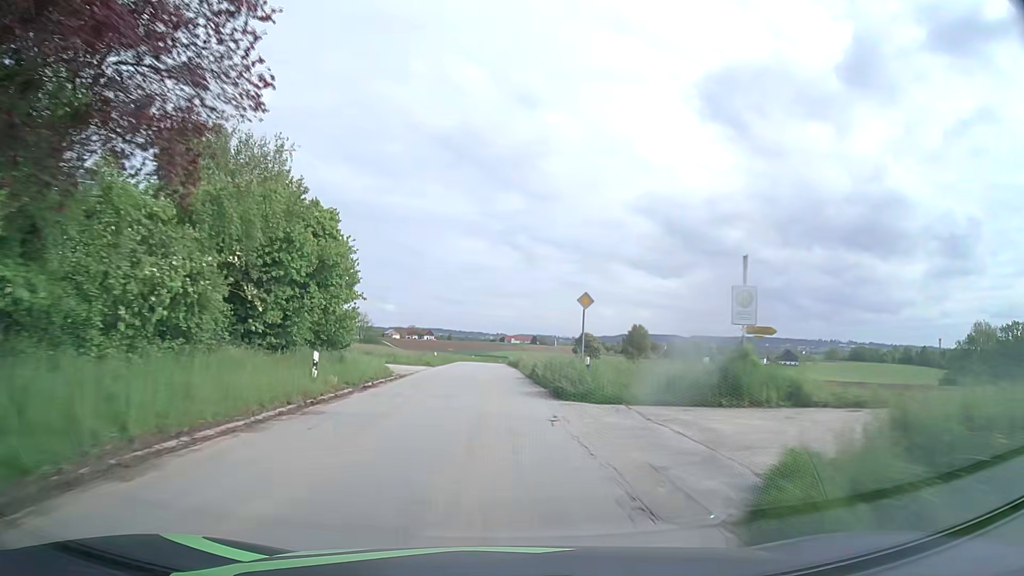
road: tertiary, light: Day
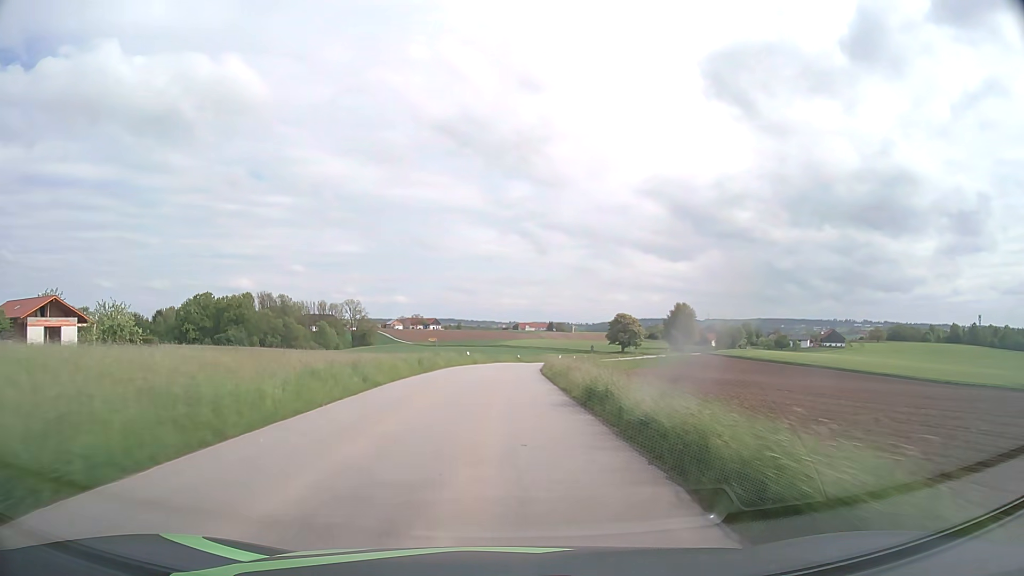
(-1.5, +54.4) m; -1°
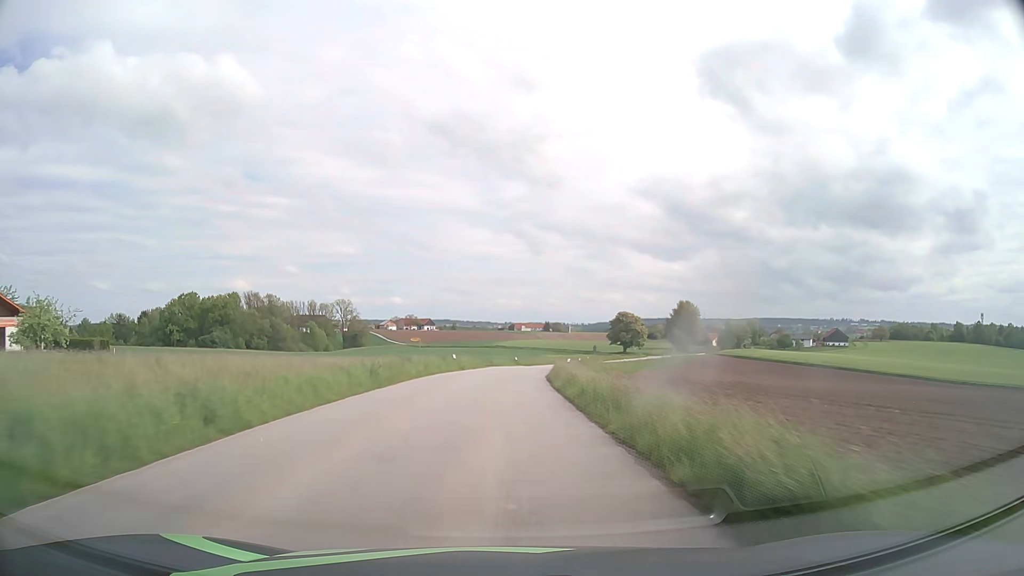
(0.0, +10.7) m; 0°
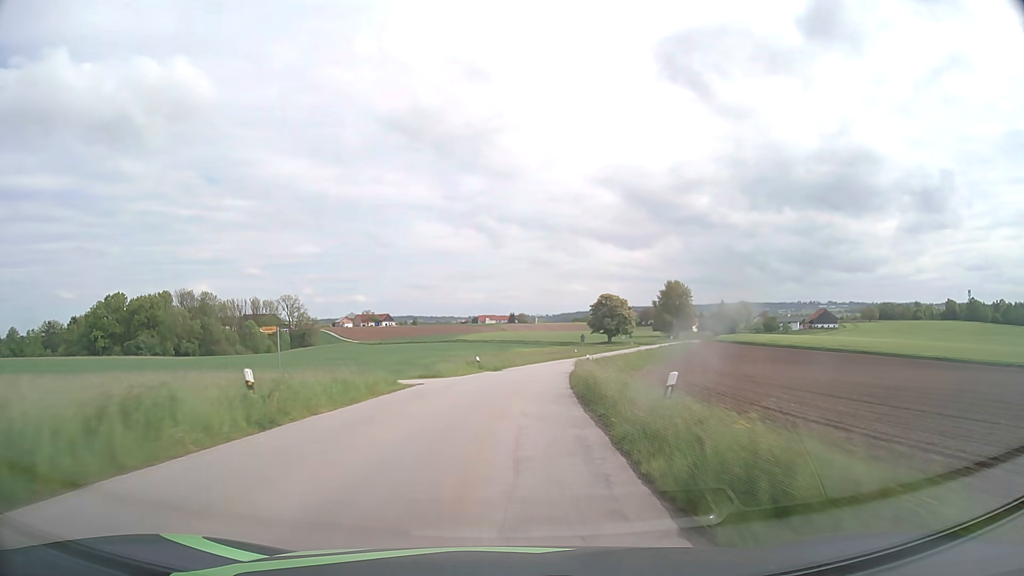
(+0.6, +32.1) m; +3°
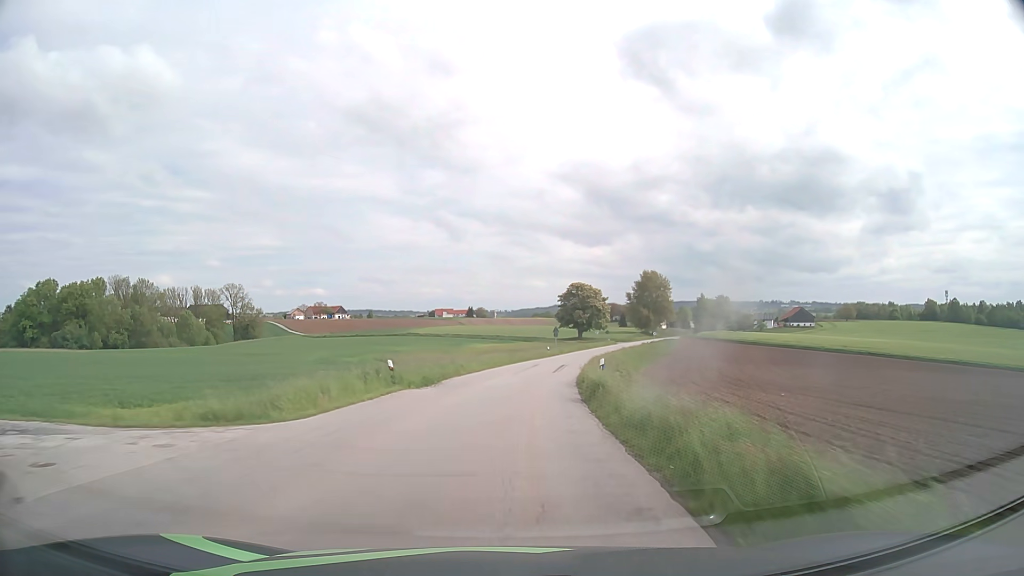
(+0.6, +21.4) m; +3°
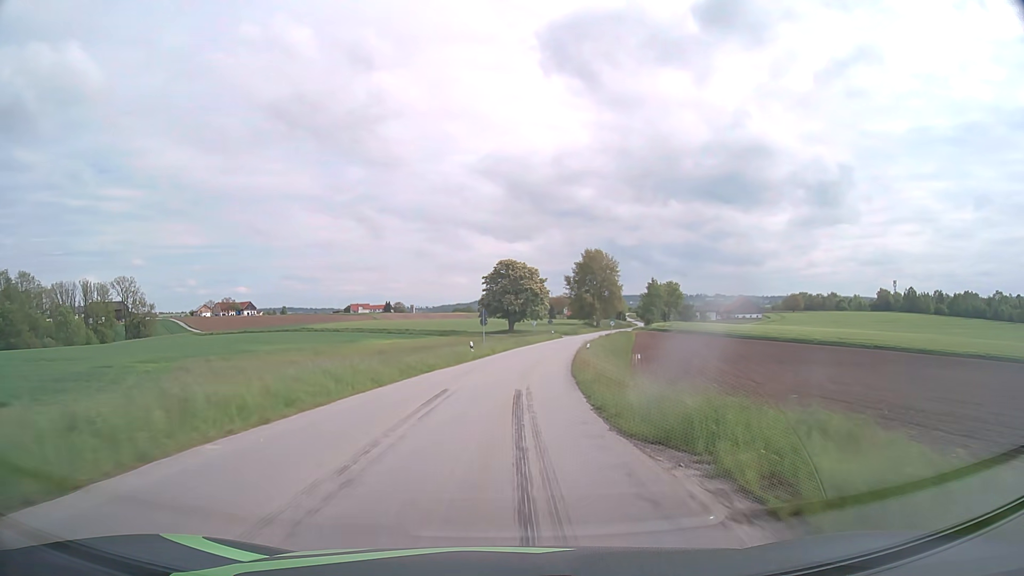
(+1.8, +32.0) m; +7°
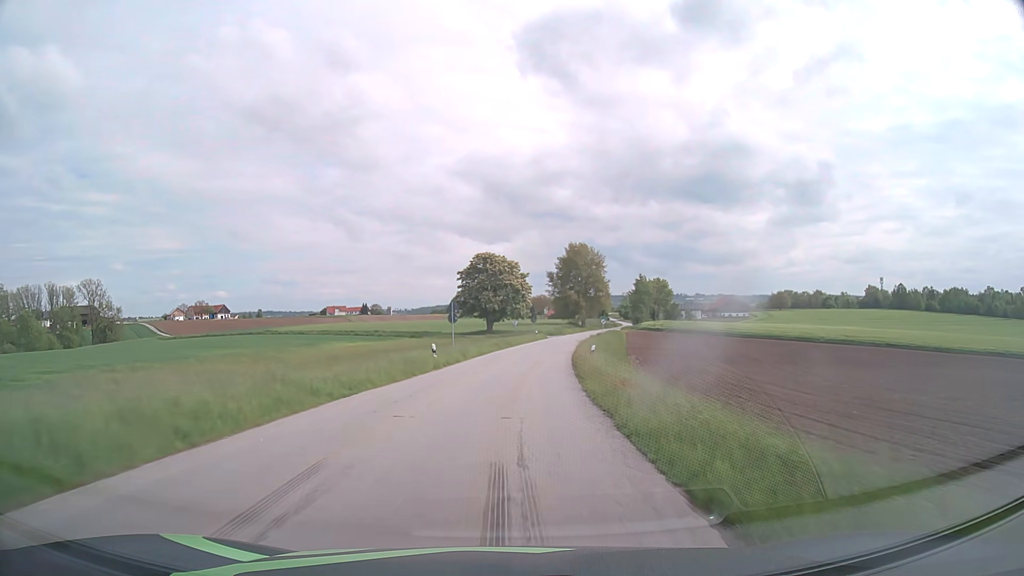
(+0.2, +10.8) m; +2°
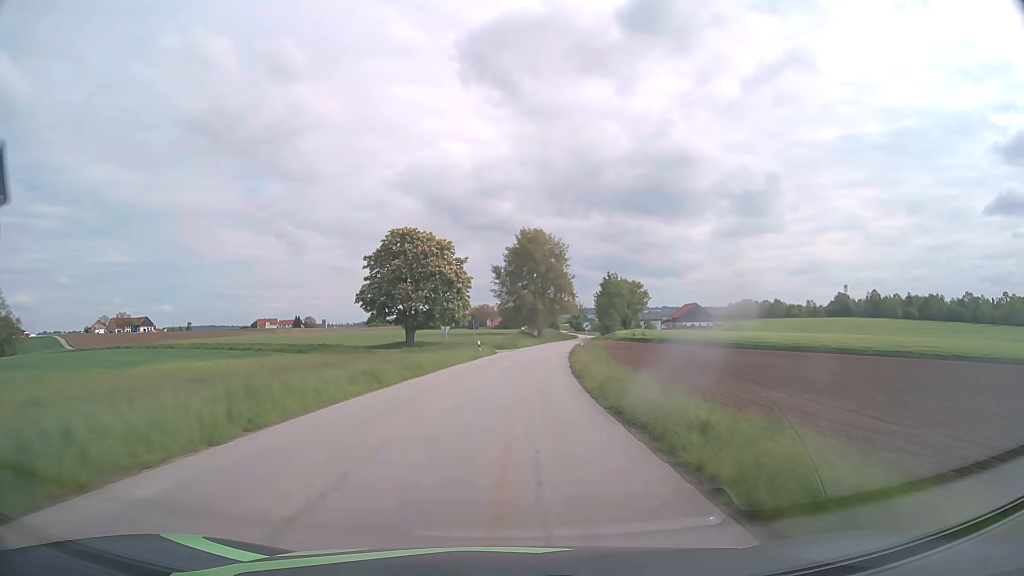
(+1.3, +32.9) m; +5°
(0, +10) (+1, +20) (+1, +30) (+2, +40) (+3, +50) (+4, +60) (+6, +70) (+7, +80) (+9, +90) (+10, +99) m
